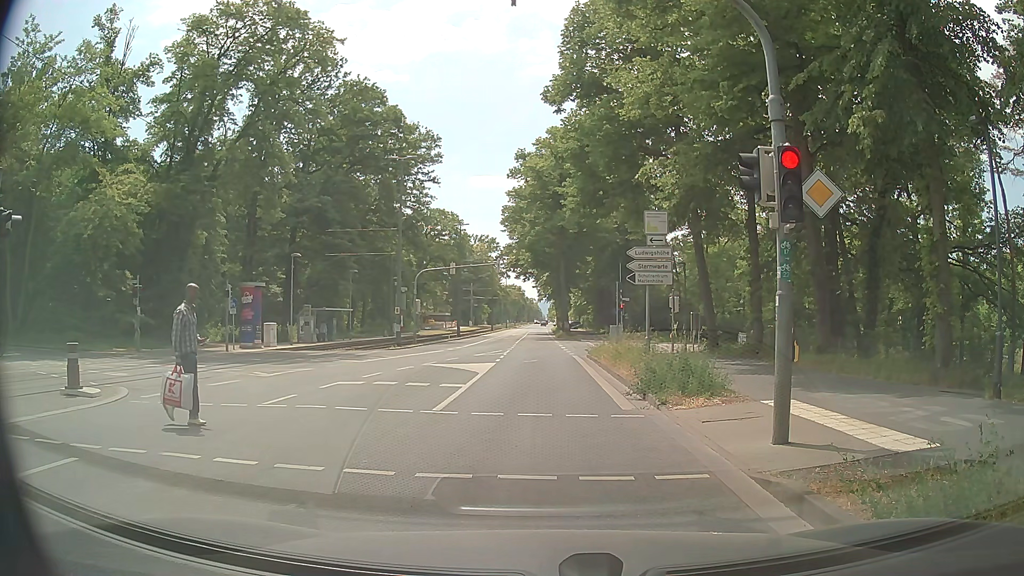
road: tertiary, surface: asphalt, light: Day
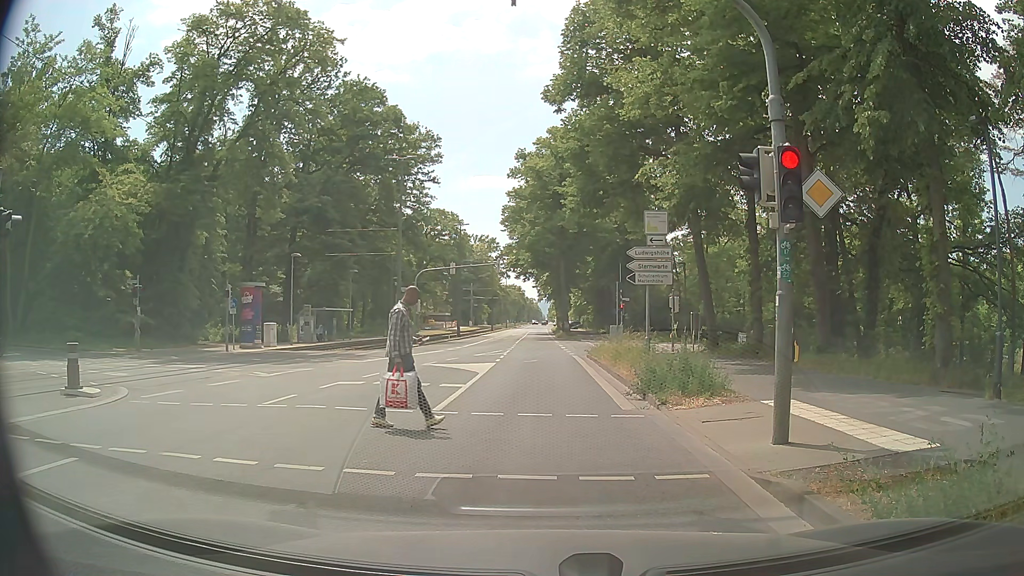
(0.0, 0.0) m; 0°
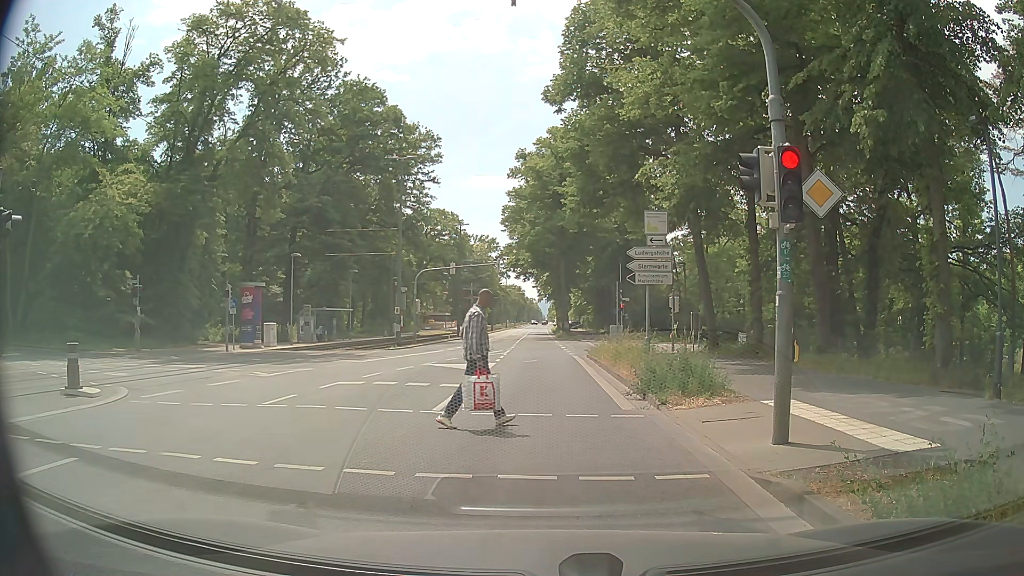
(0.0, 0.0) m; 0°
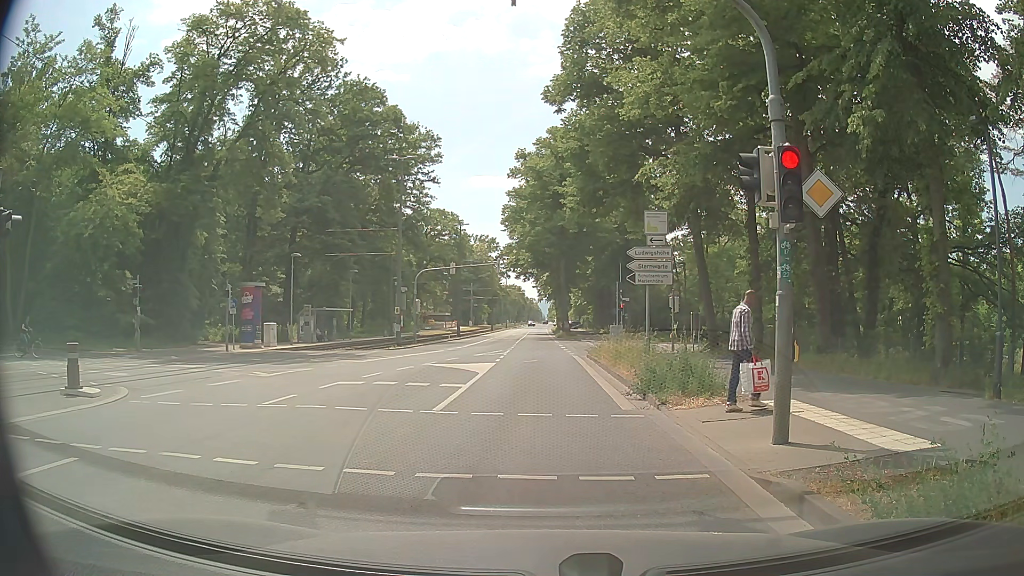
(0.0, 0.0) m; 0°
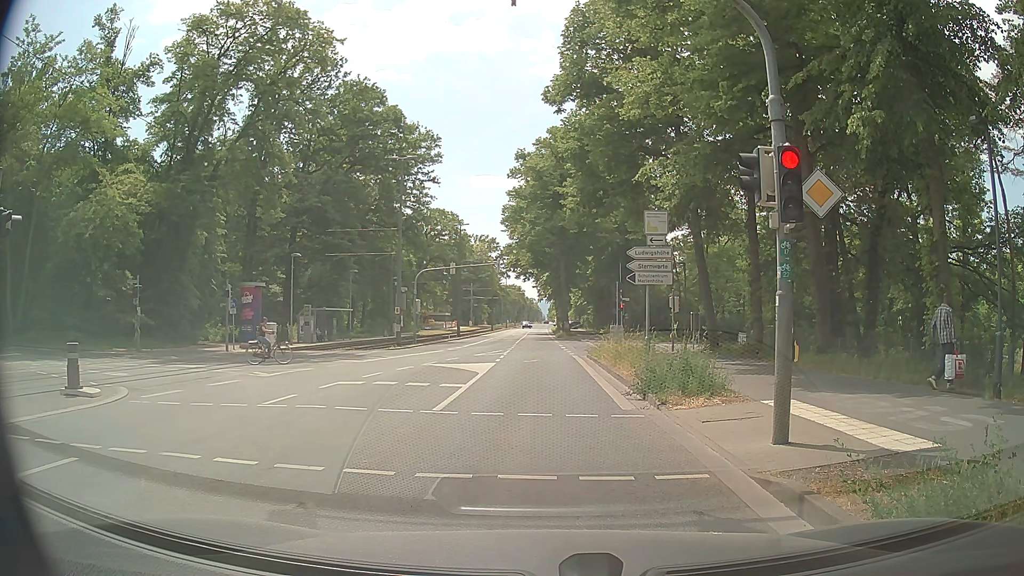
(0.0, 0.0) m; 0°
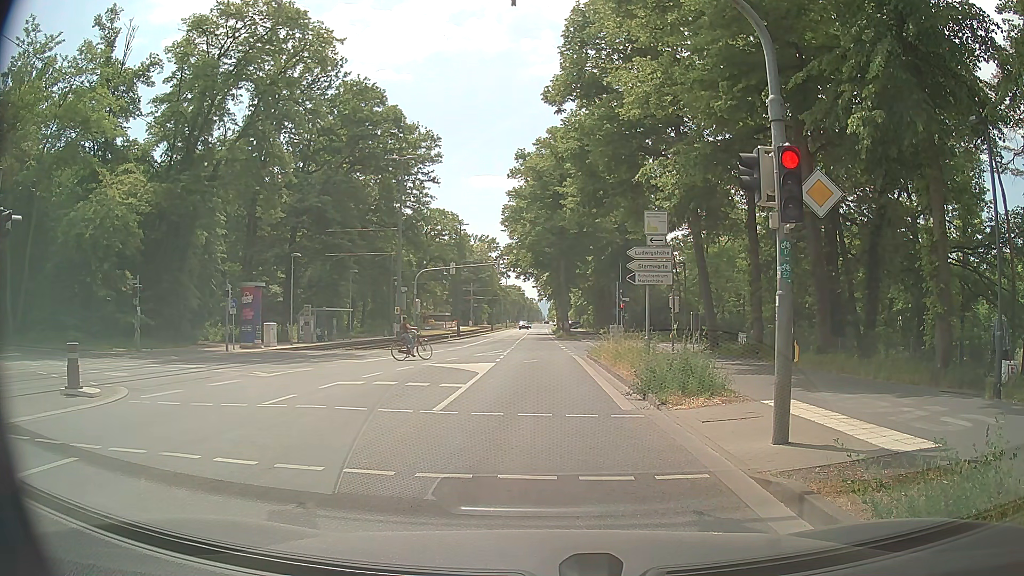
(0.0, 0.0) m; 0°
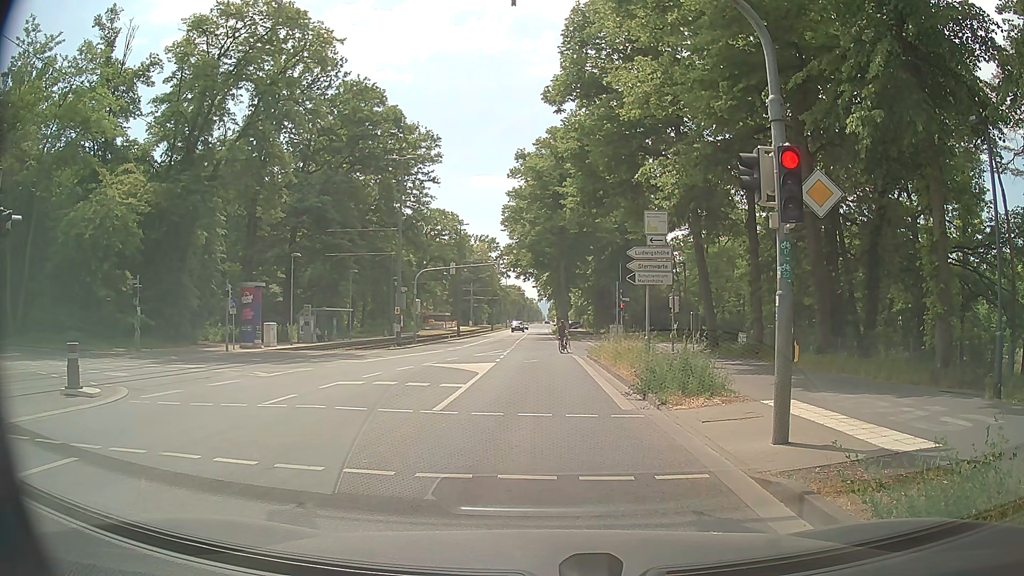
(0.0, 0.0) m; 0°
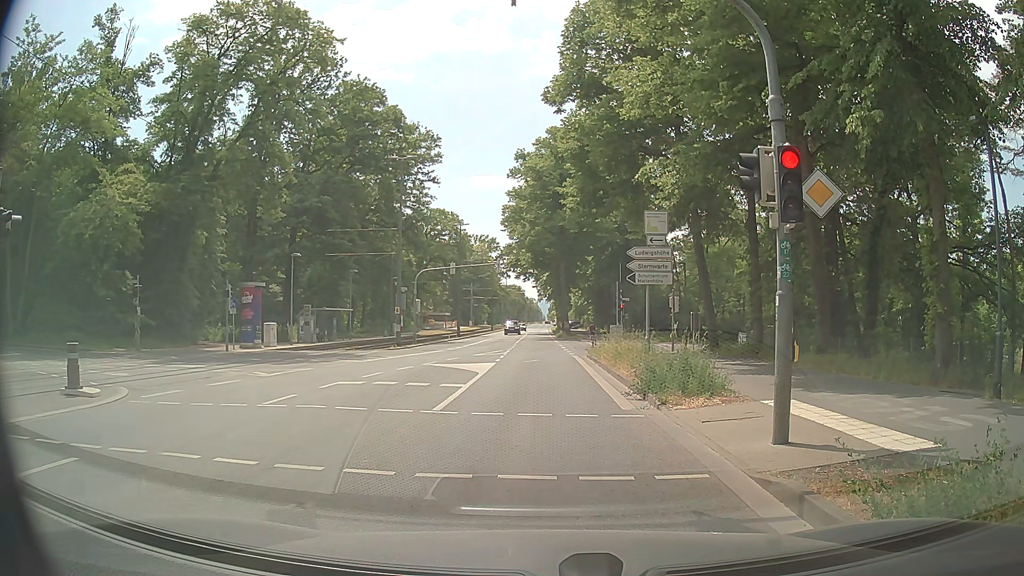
(0.0, 0.0) m; 0°
